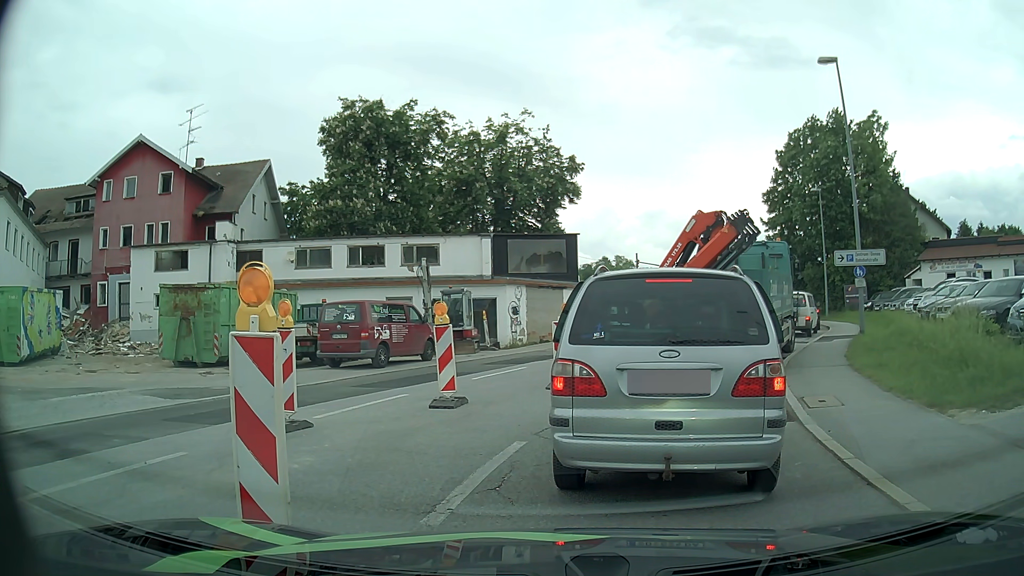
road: tertiary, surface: asphalt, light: Day
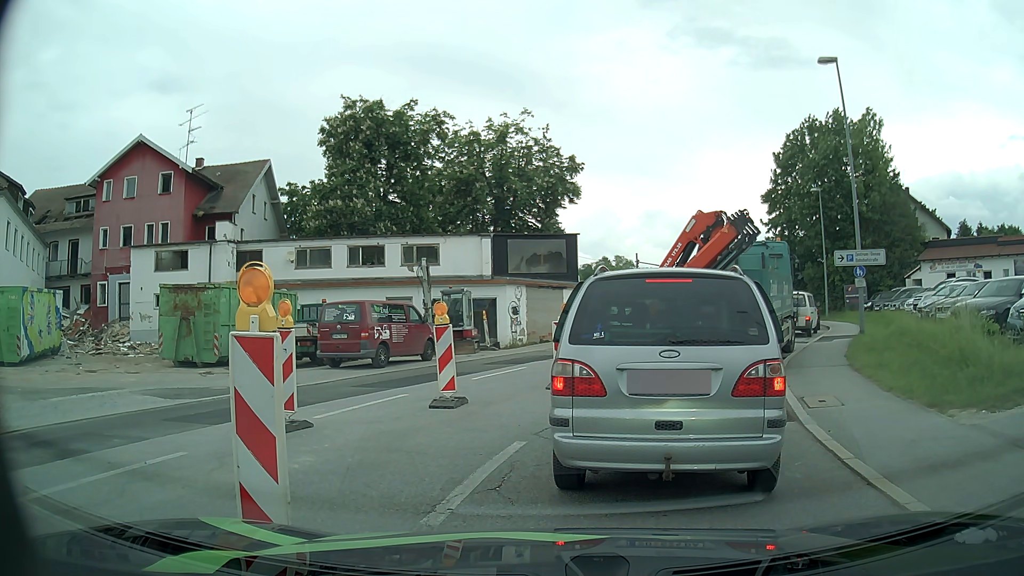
(0.0, 0.0) m; 0°
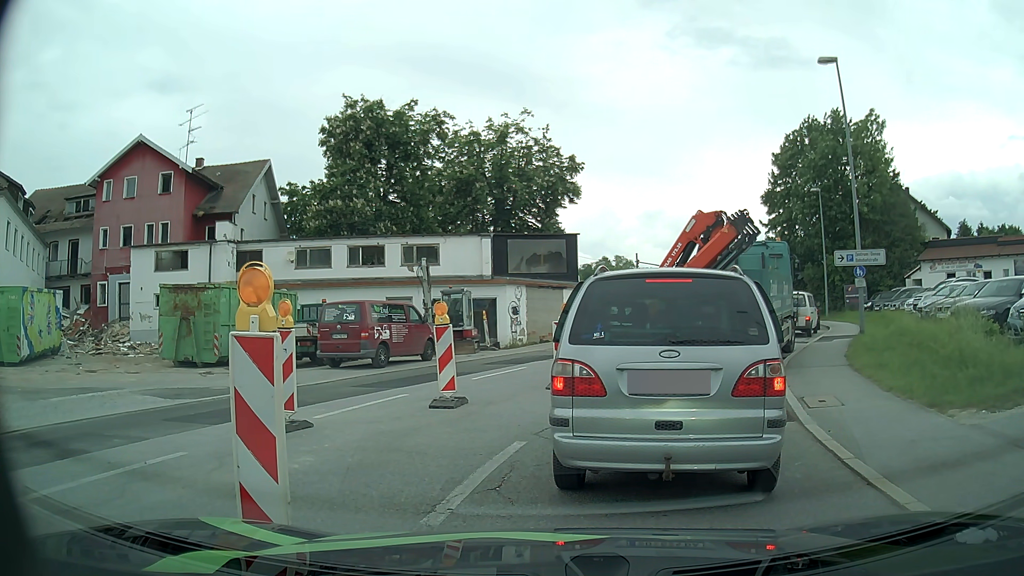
(0.0, 0.0) m; 0°
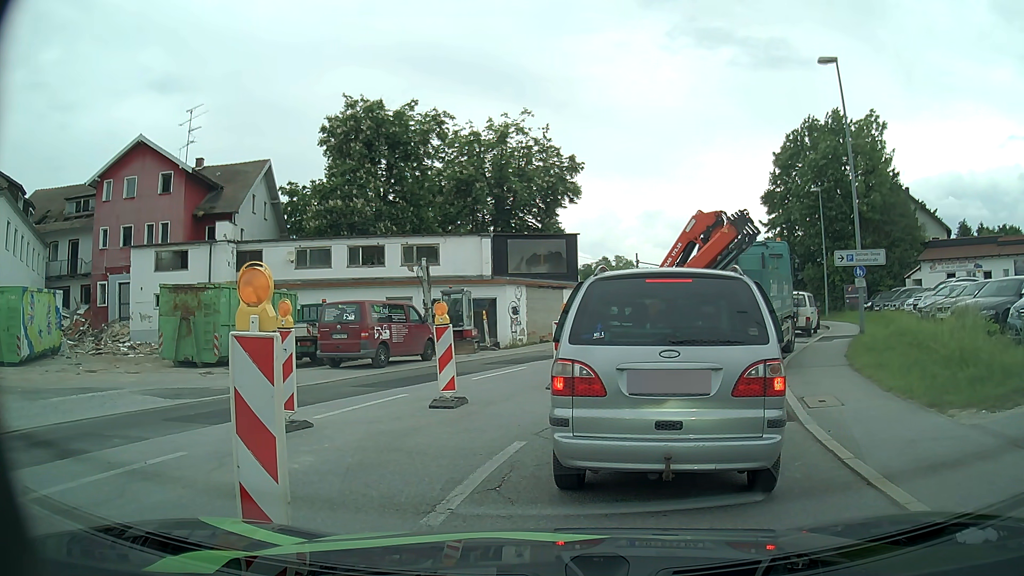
(0.0, 0.0) m; 0°
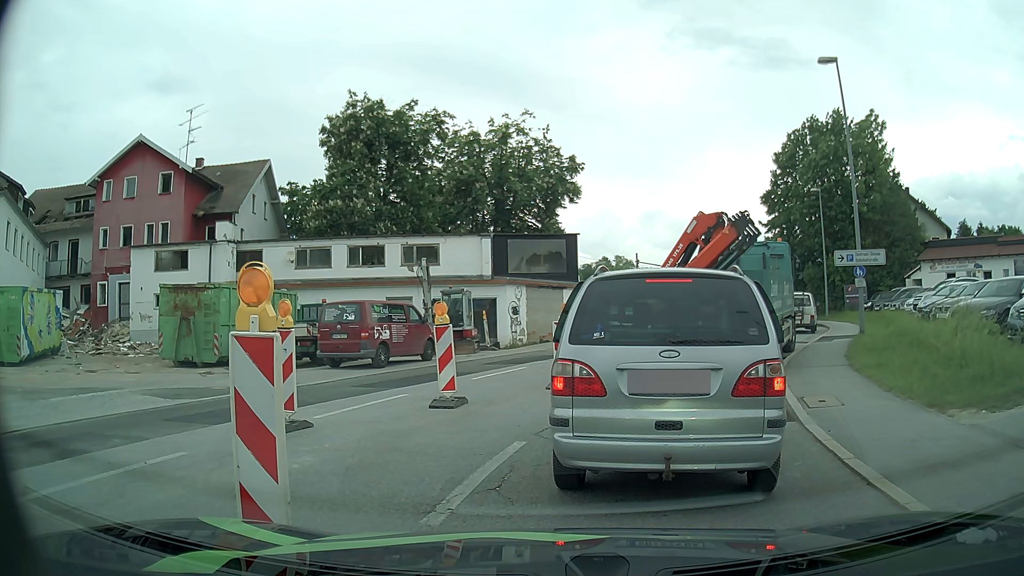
(0.0, 0.0) m; 0°
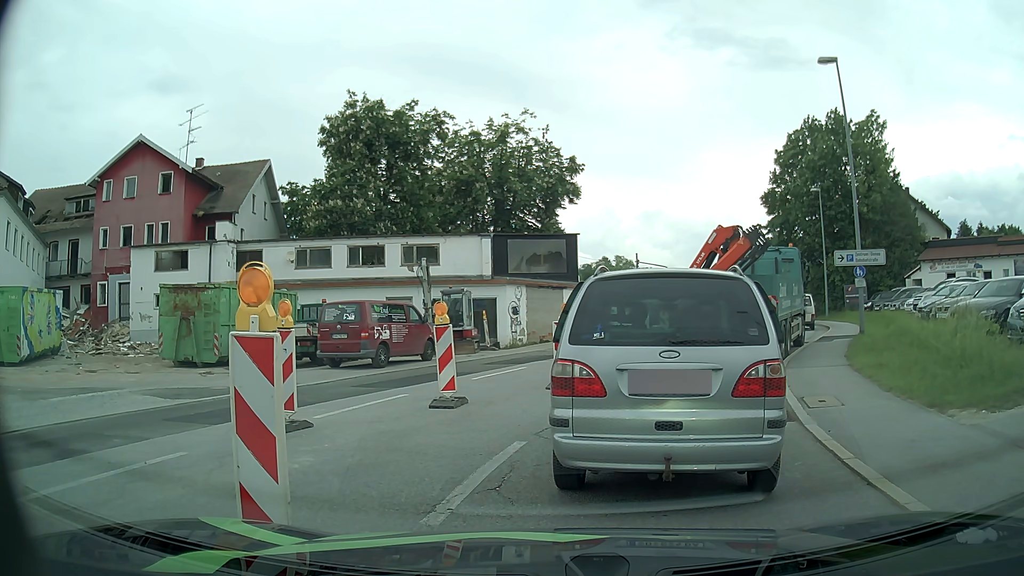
(0.0, 0.0) m; 0°
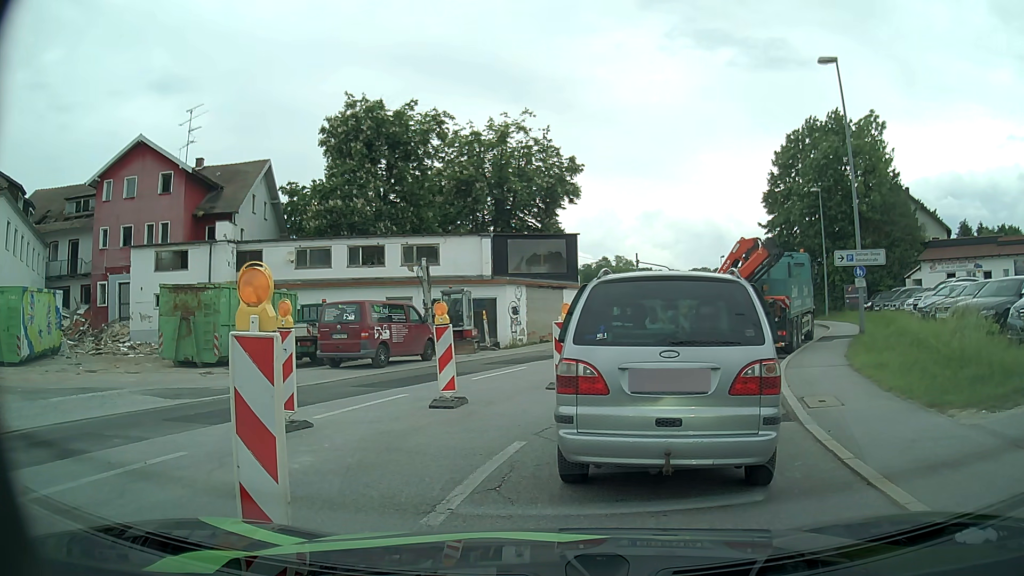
(0.0, 0.0) m; 0°
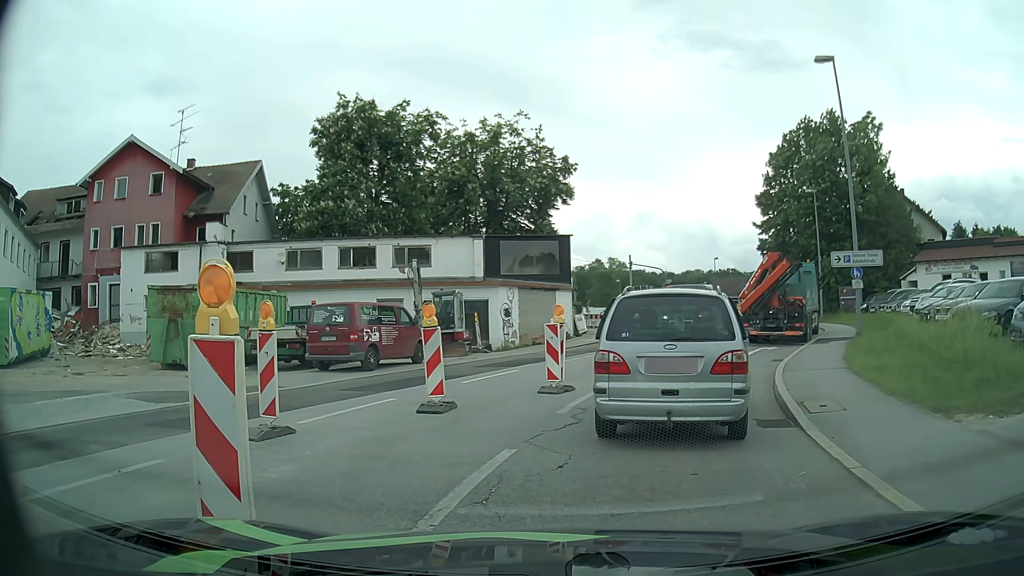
(0.0, +0.3) m; 0°
